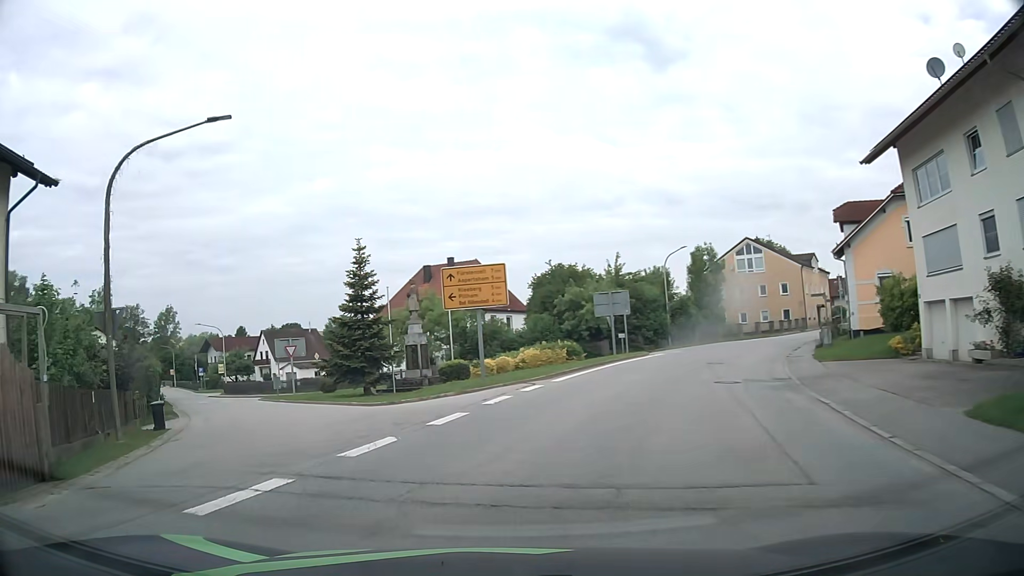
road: secondary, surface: asphalt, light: Day
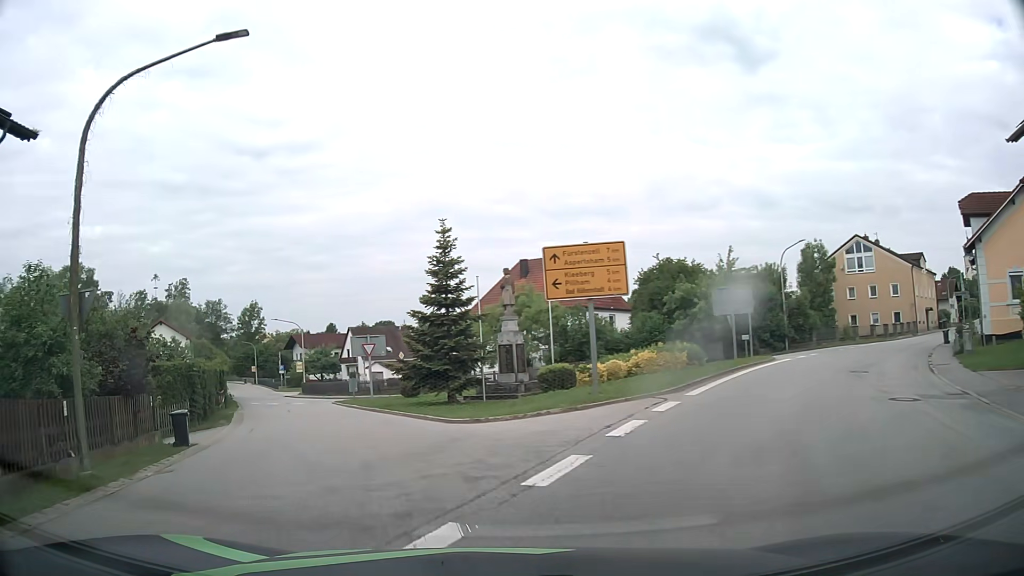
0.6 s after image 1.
(-0.4, +4.6) m; -9°
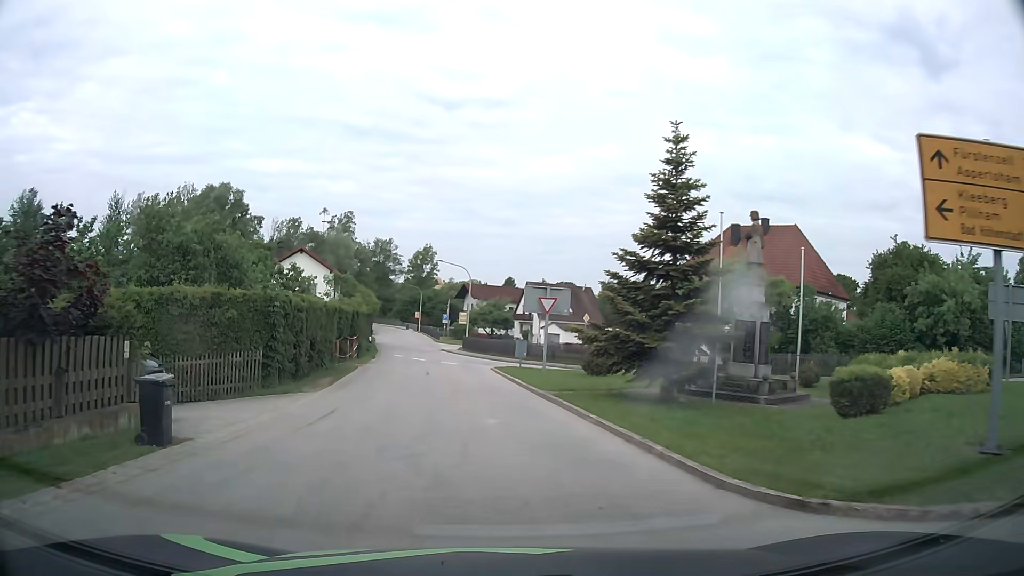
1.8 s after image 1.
(-1.4, +9.0) m; -15°
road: tertiary
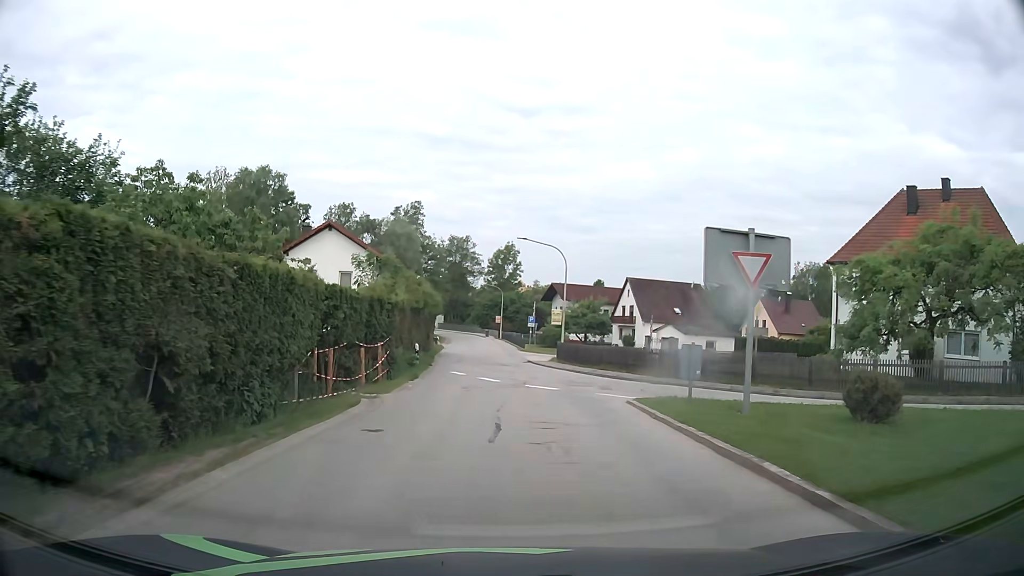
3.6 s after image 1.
(-1.3, +15.3) m; -7°
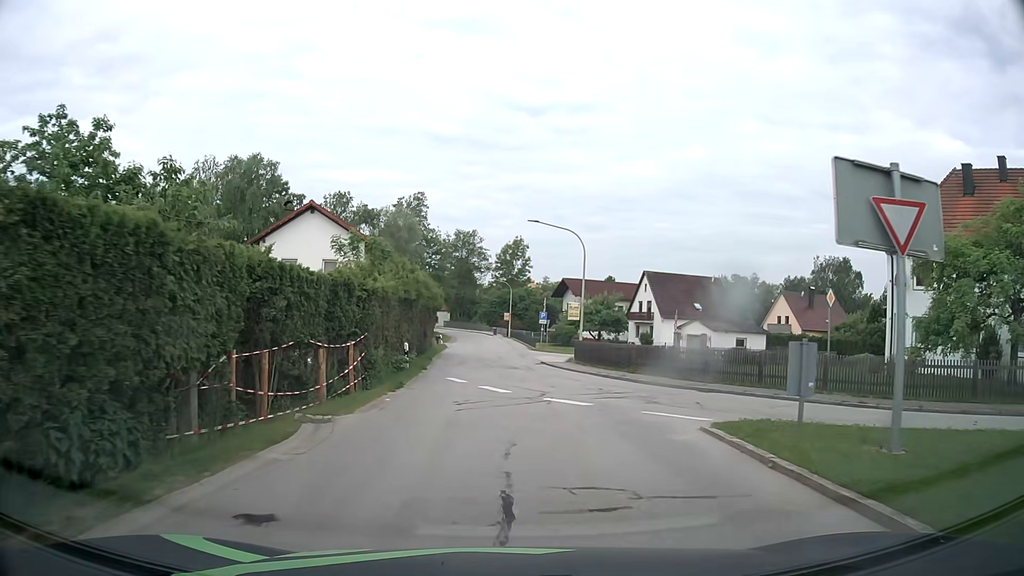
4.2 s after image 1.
(0.0, +5.3) m; -1°
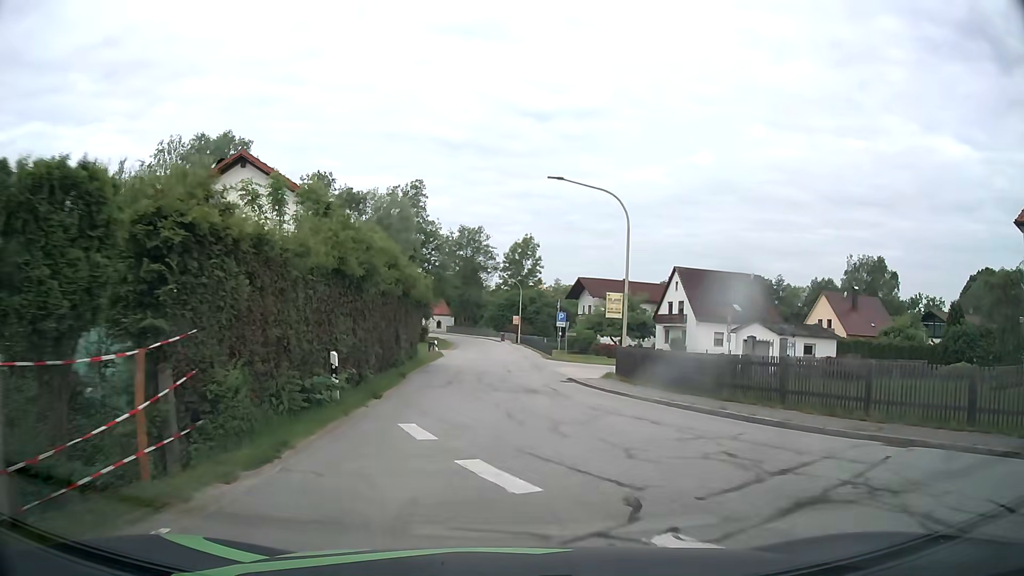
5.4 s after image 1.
(-0.1, +10.5) m; -1°
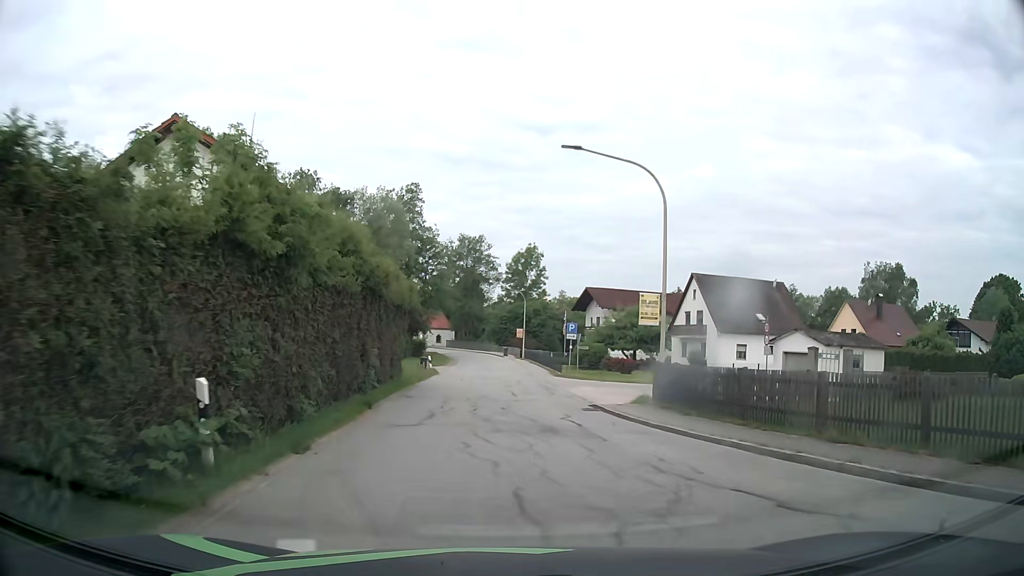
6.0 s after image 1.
(0.0, +5.6) m; 0°
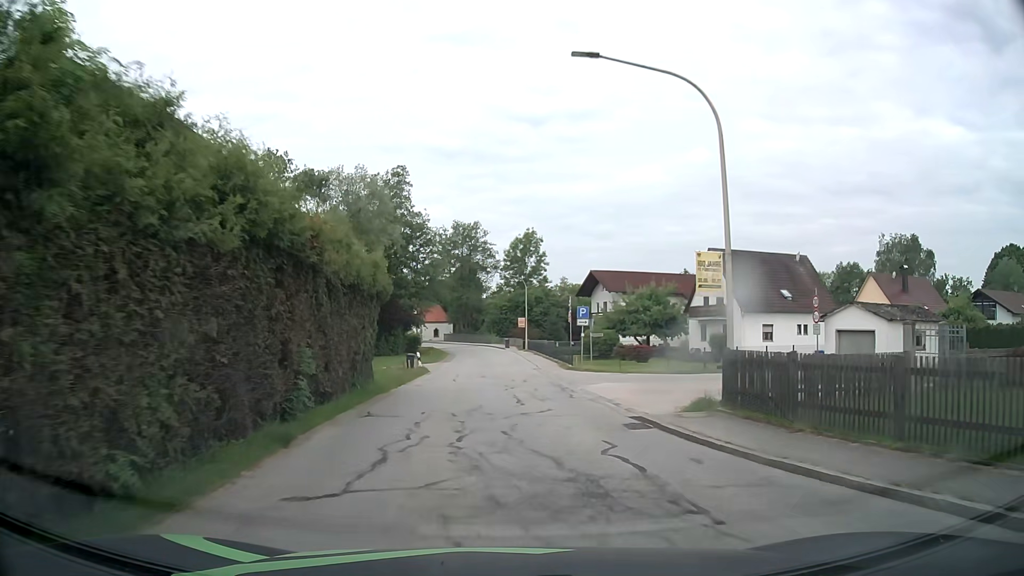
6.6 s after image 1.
(0.0, +5.9) m; 0°
(0, +10) (0, +20) (0, +30) (-1, +40) (-1, +50) (-1, +60) (-2, +70) (-5, +80) (-9, +89) (-13, +98) m
